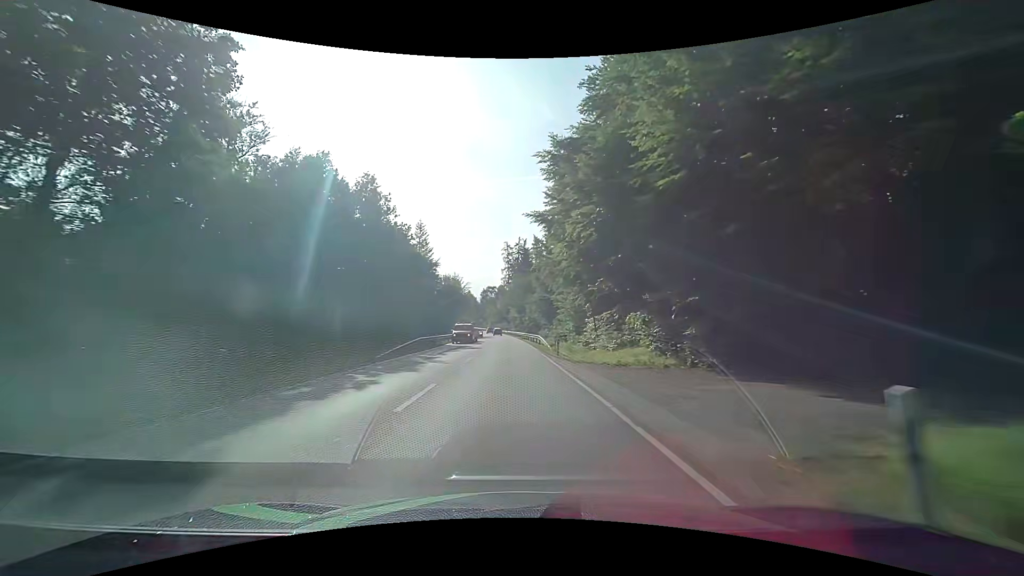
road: secondary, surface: asphalt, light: Day
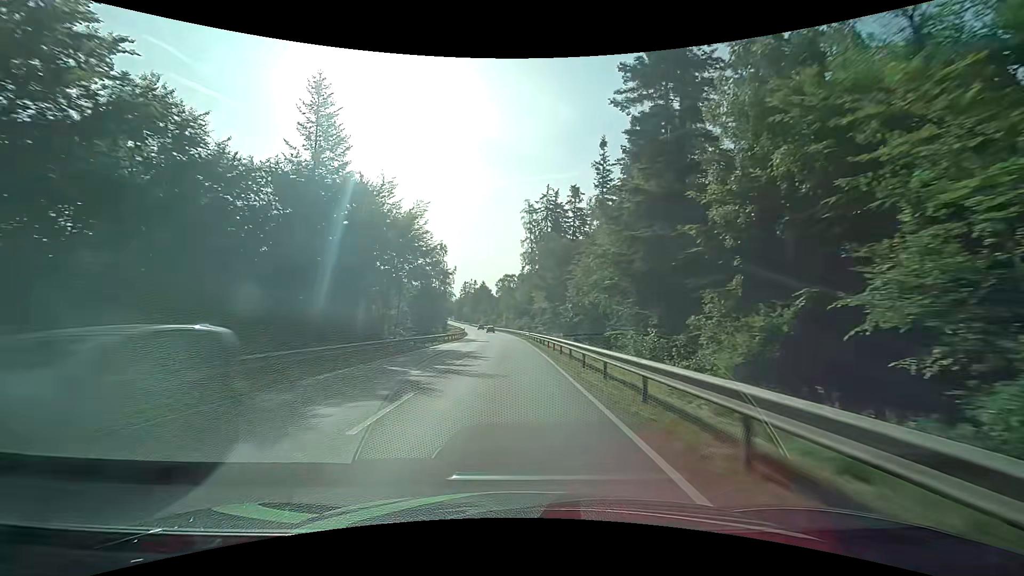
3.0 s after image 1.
(-1.2, +61.5) m; -2°
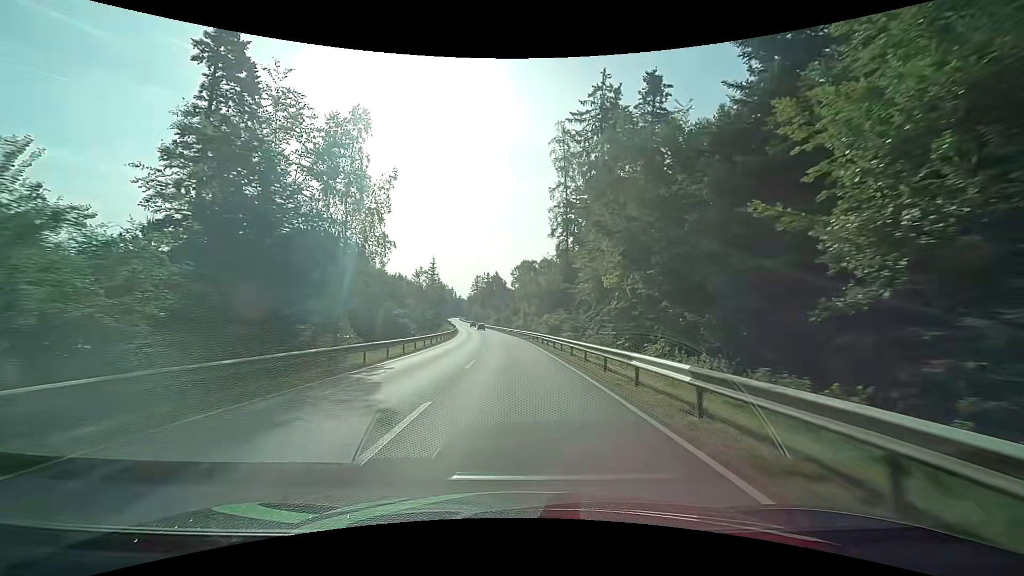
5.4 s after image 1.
(-1.6, +49.3) m; -2°
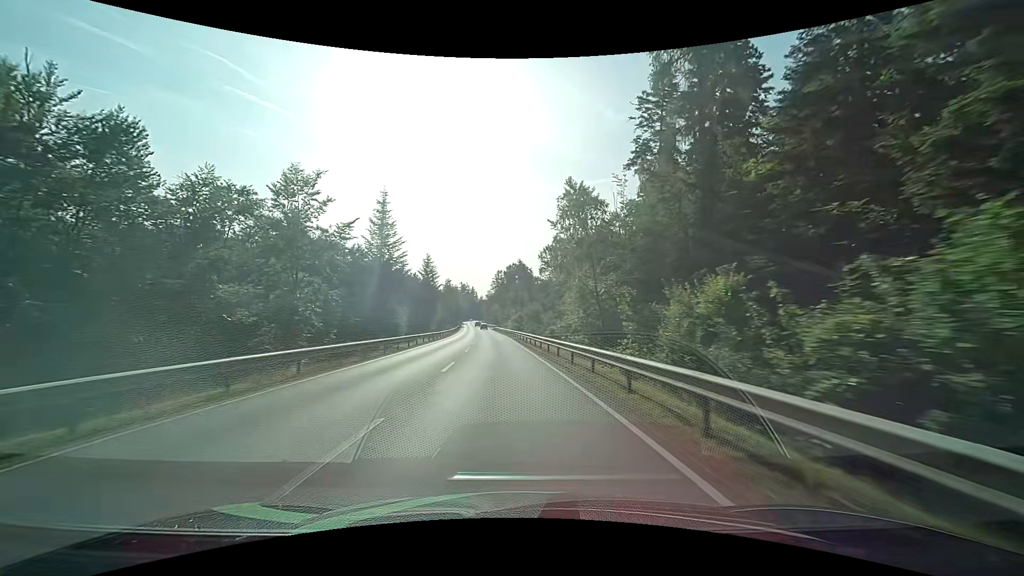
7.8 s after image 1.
(-1.4, +49.5) m; -3°
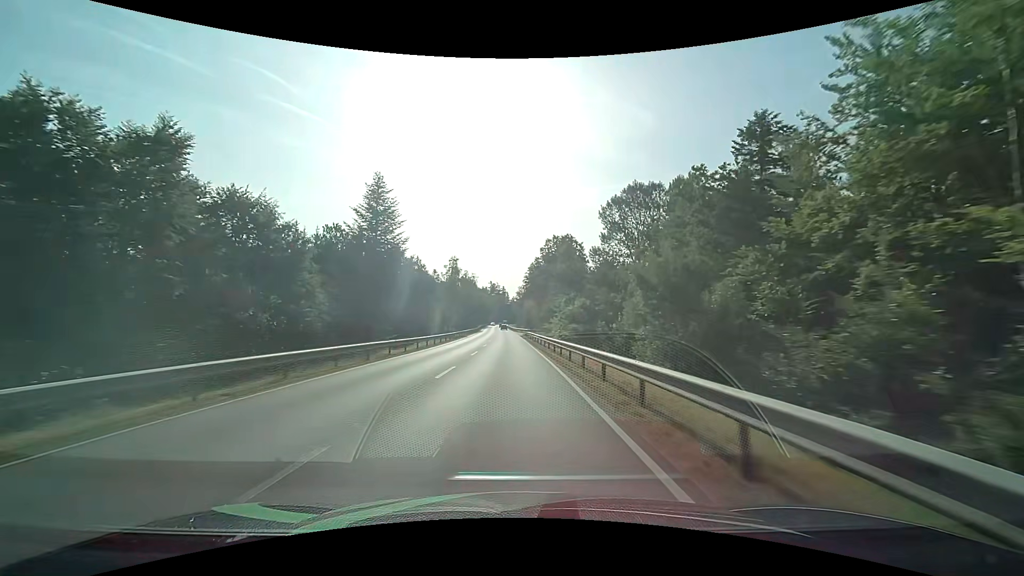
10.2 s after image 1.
(-1.8, +49.6) m; -4°
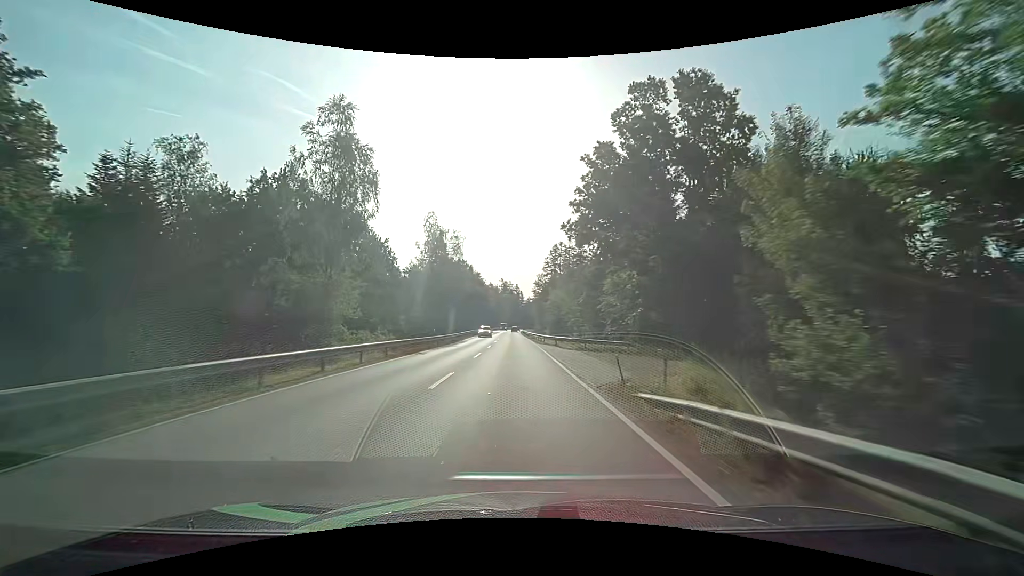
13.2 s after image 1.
(-1.2, +62.4) m; -2°
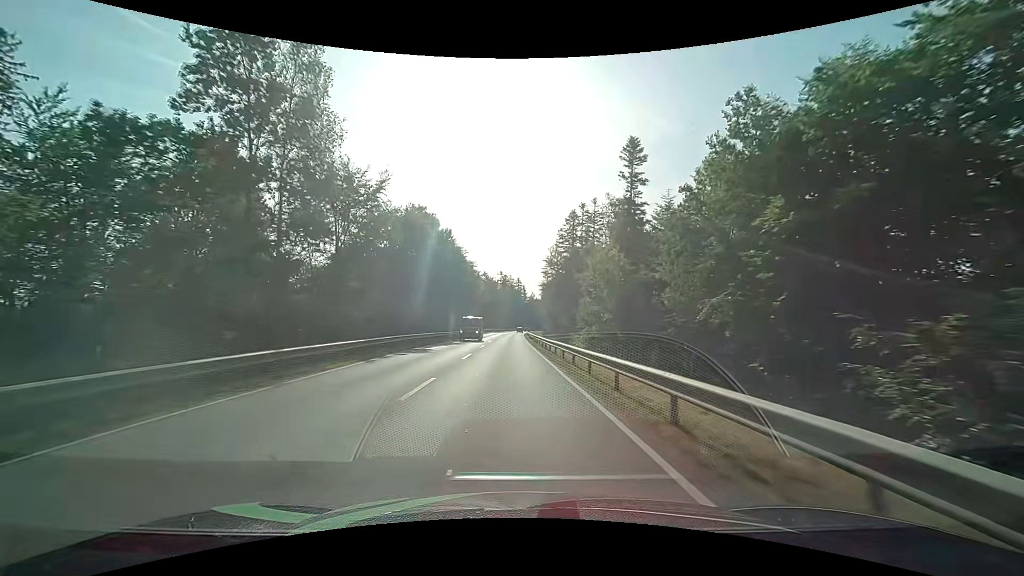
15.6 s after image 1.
(-0.2, +49.8) m; 0°
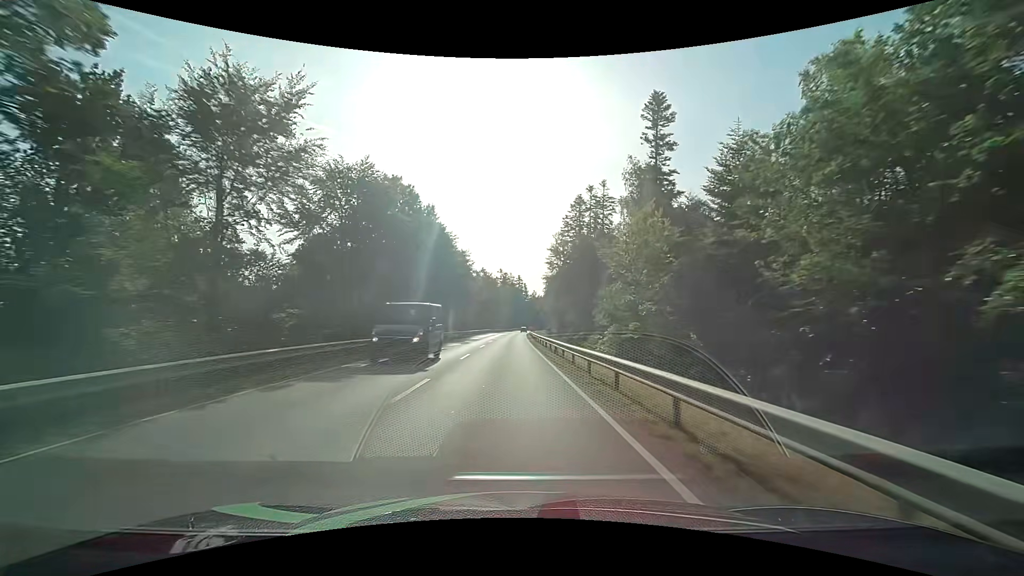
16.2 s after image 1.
(0.0, +12.4) m; 0°
(0, +10) (0, +20) (0, +30) (0, +40) (0, +50) (0, +60) (0, +70) (0, +80) (0, +90) (0, +100) m
